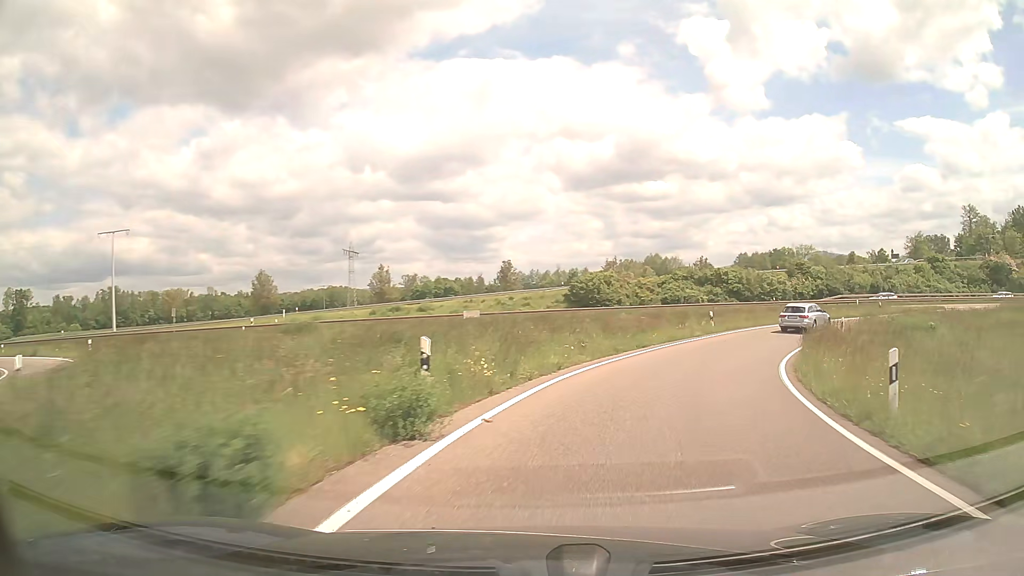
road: trunk_link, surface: asphalt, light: Day
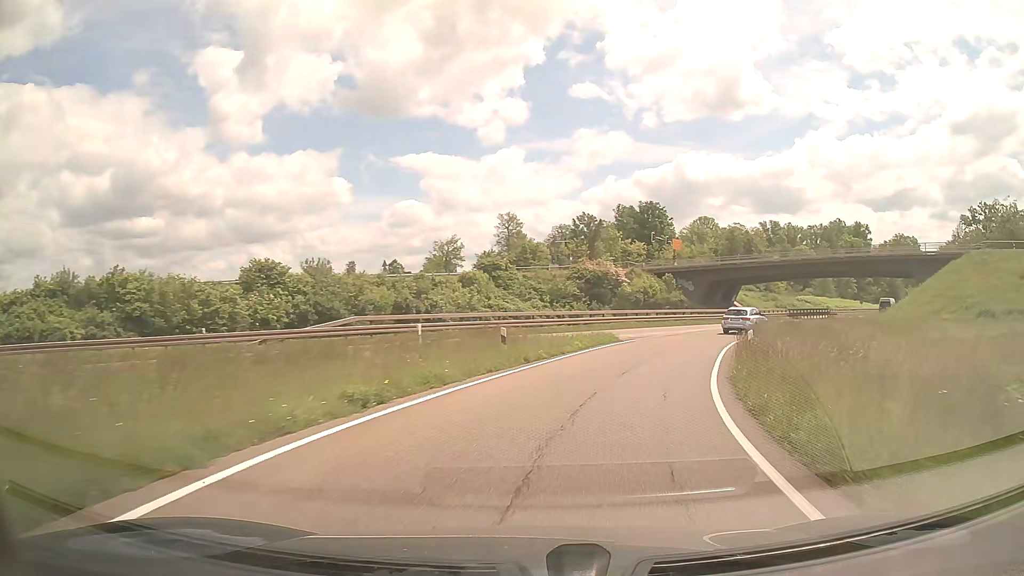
(+15.2, +36.0) m; +44°
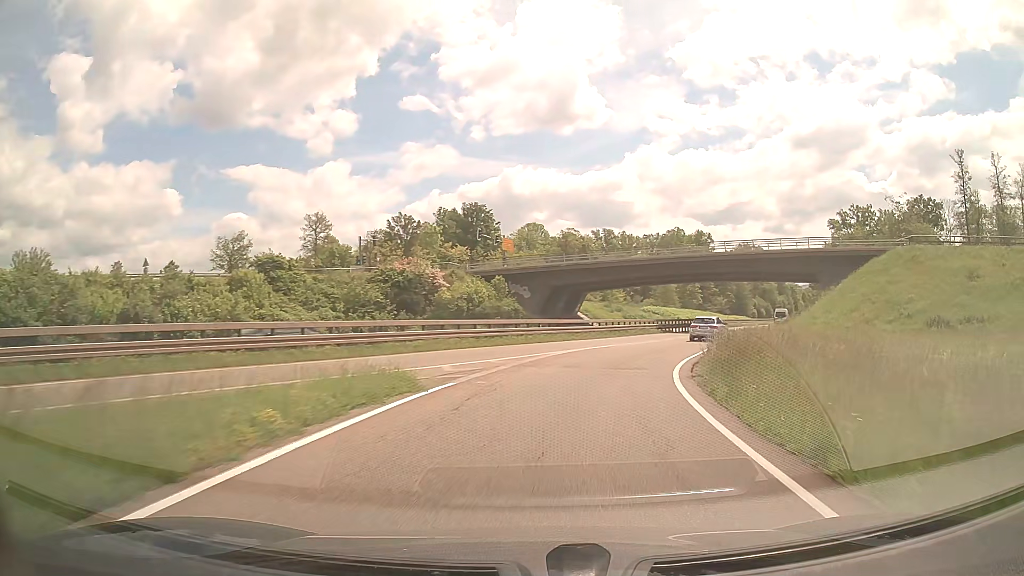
(+2.3, +16.6) m; +15°
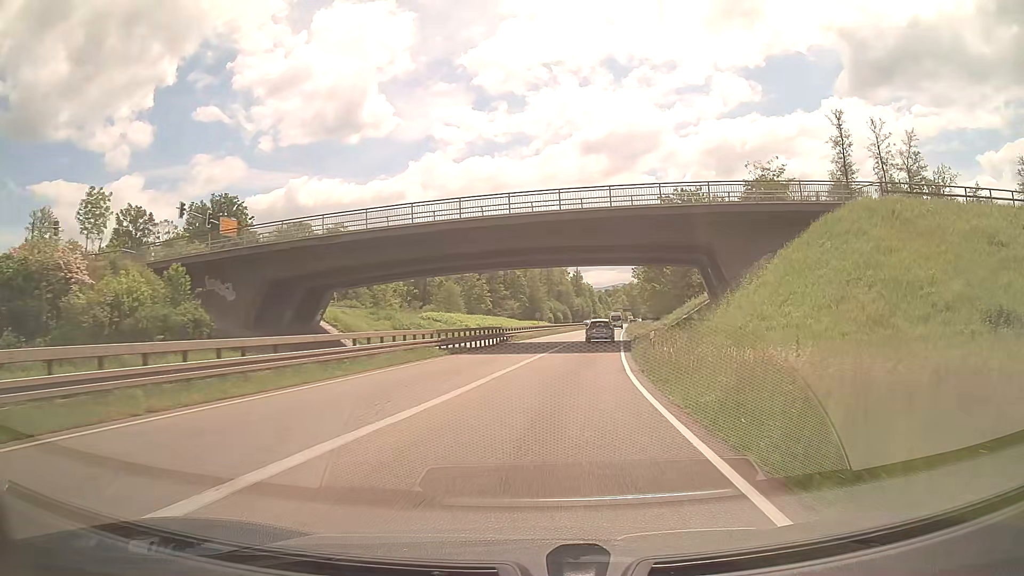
(+4.6, +26.0) m; +19°
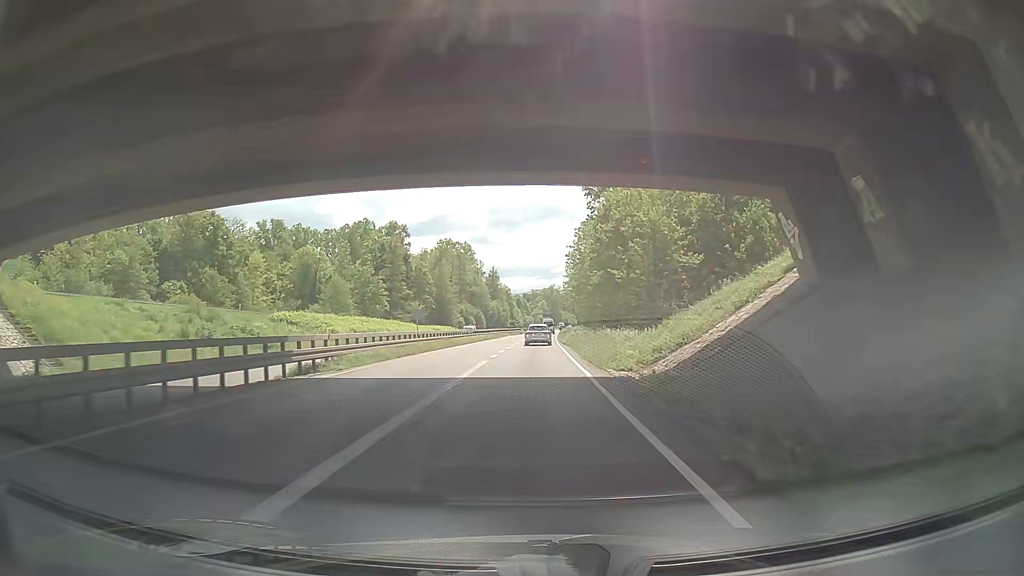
(+2.3, +29.4) m; +7°
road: trunk
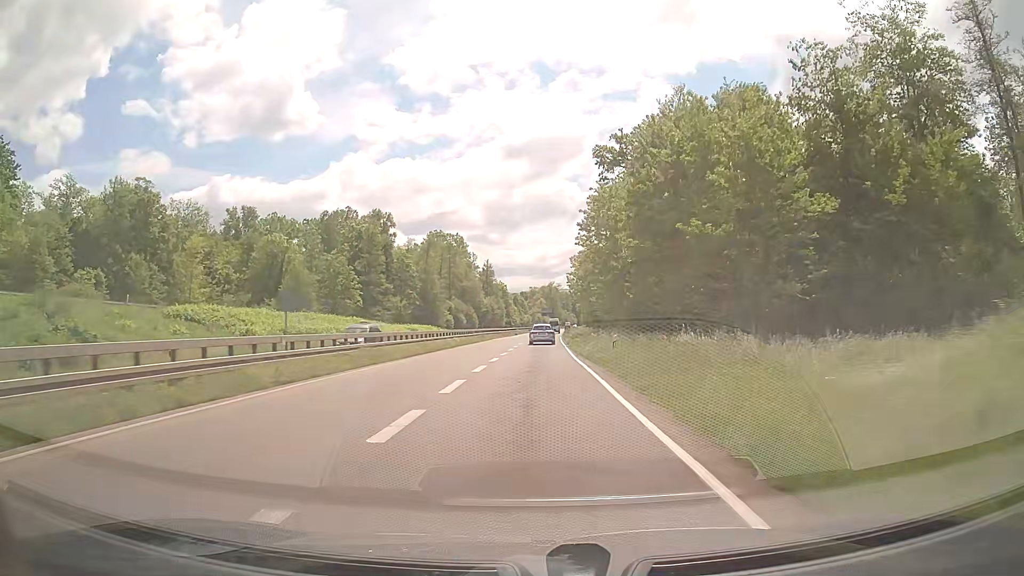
(-0.1, +21.6) m; -1°
(0, +10) (0, +20) (0, +30) (+1, +40) (+1, +50) (+1, +60) (+2, +70) (+2, +80) (+3, +90) (+3, +100) m
